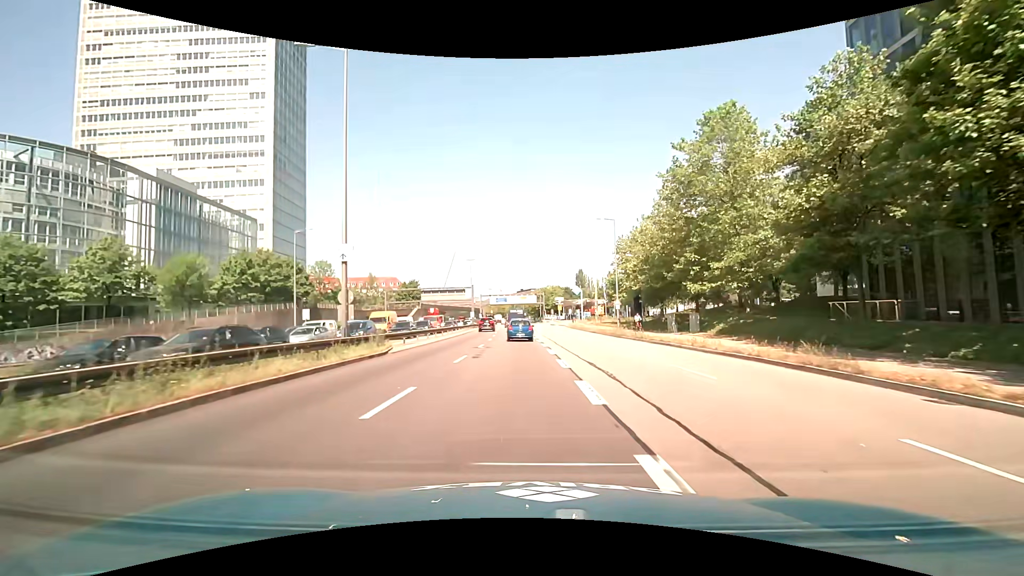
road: trunk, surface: asphalt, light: Day
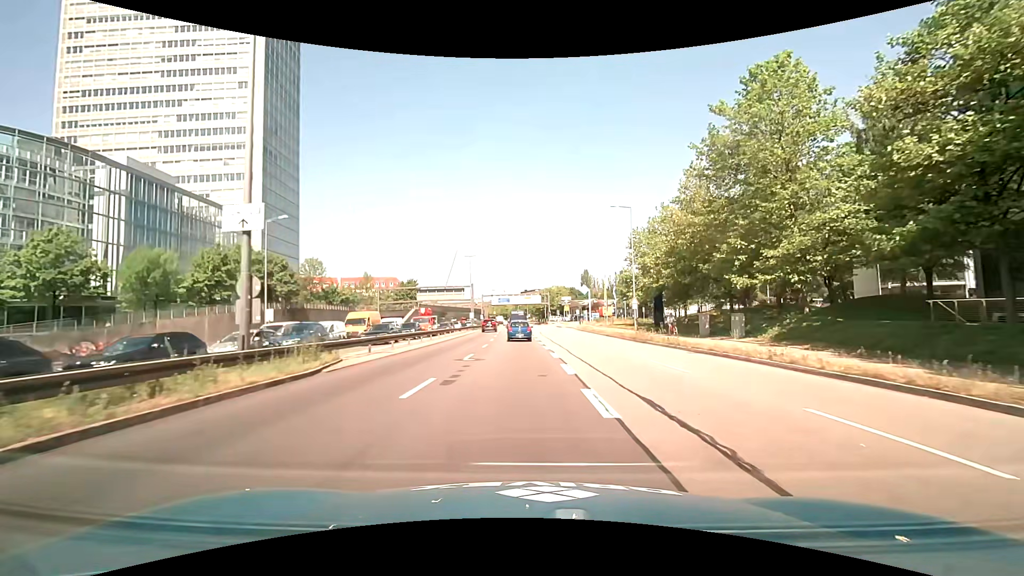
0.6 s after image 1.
(0.0, +7.1) m; 0°
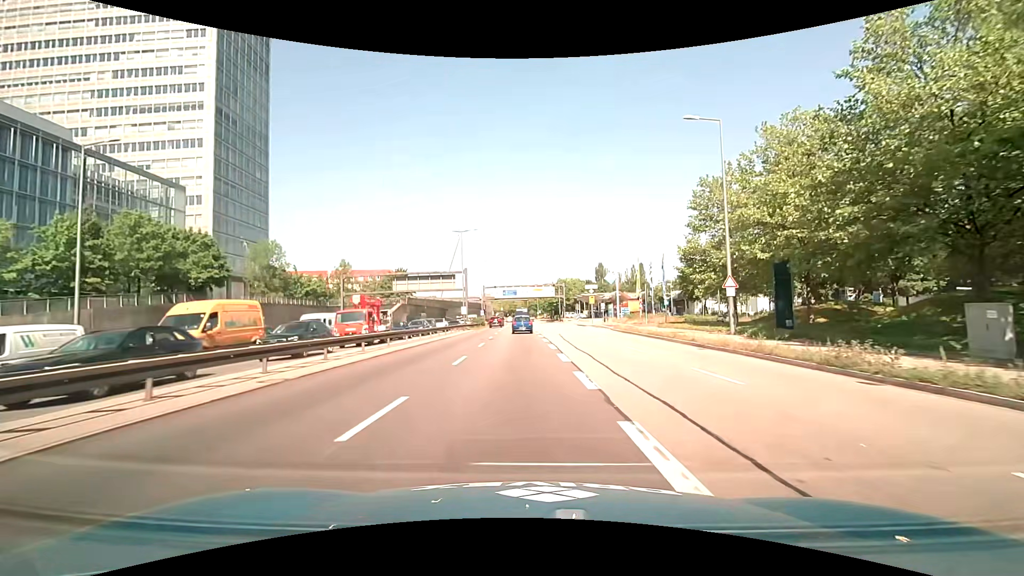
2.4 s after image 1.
(-0.2, +21.4) m; -1°
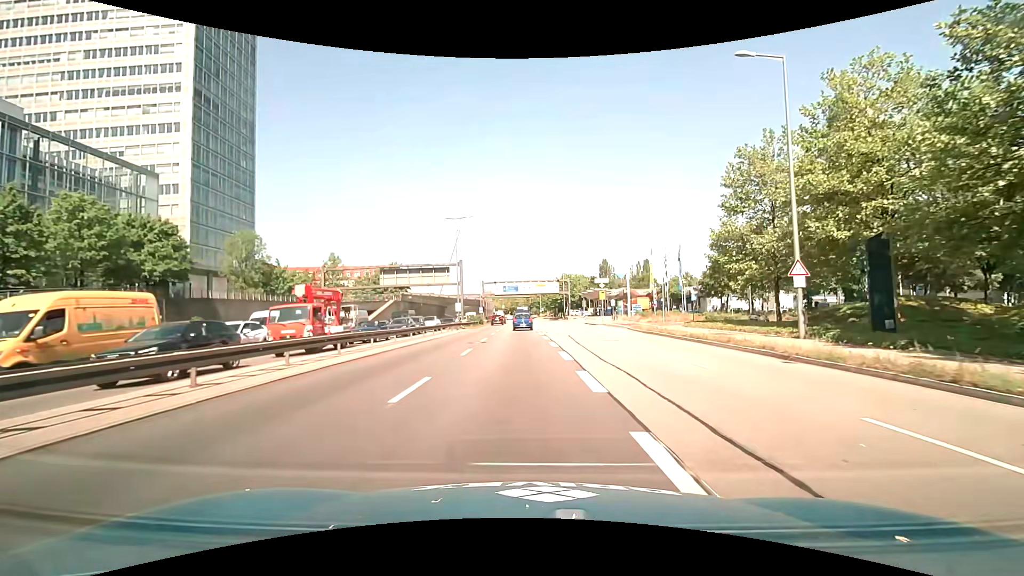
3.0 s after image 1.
(0.0, +6.6) m; 0°
